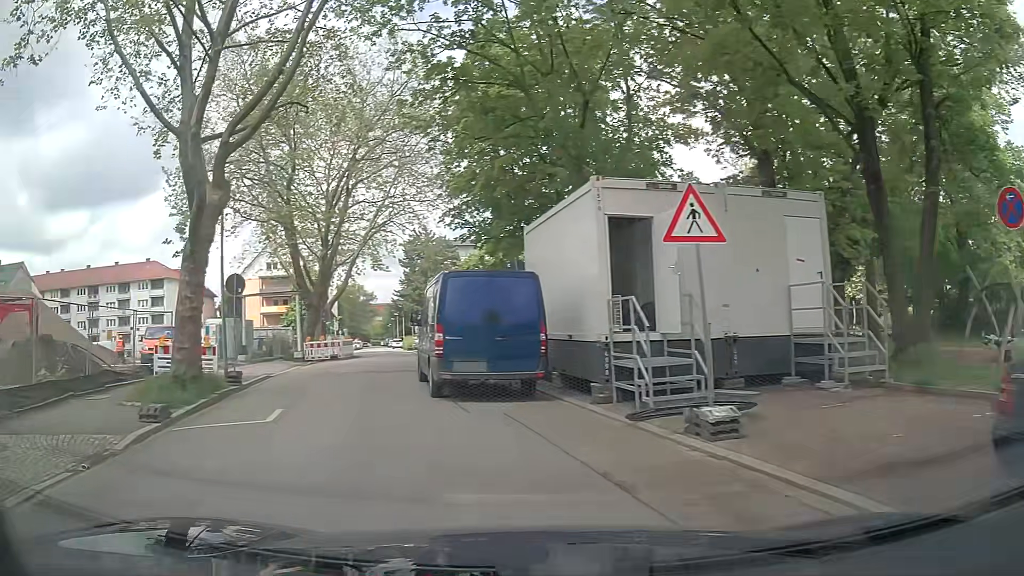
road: residential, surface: asphalt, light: Day
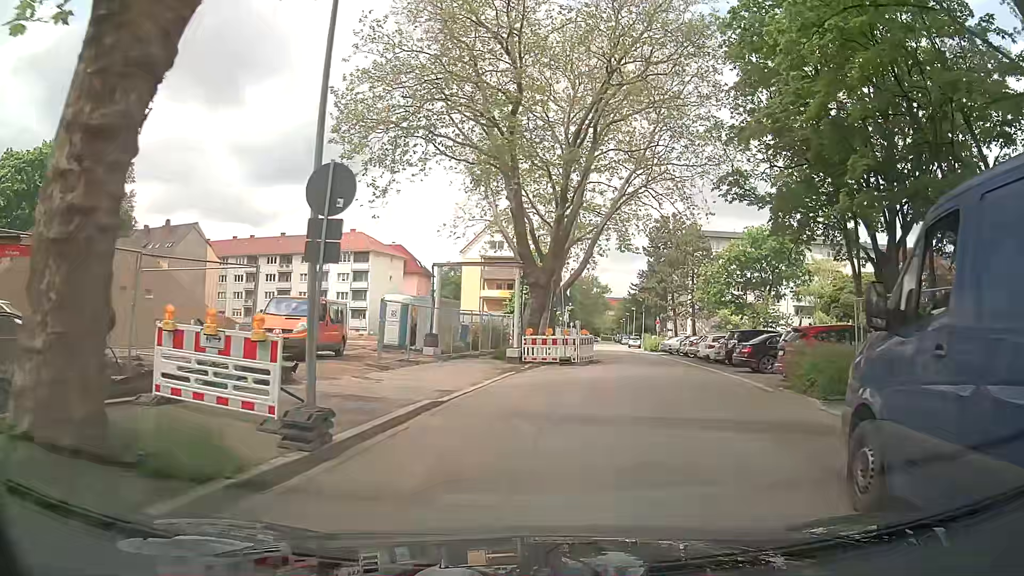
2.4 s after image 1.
(-2.4, +11.5) m; -17°
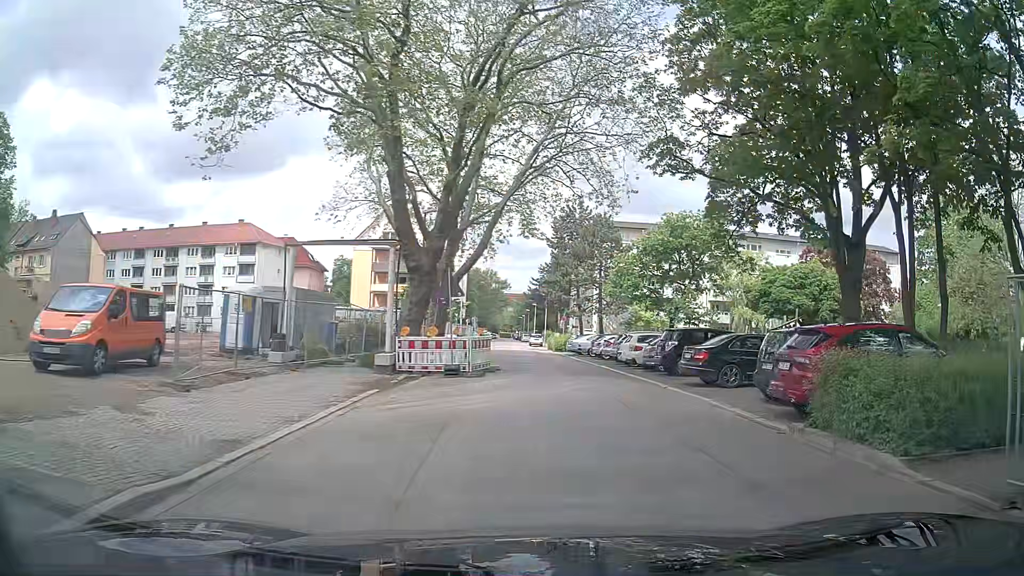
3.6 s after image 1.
(+0.6, +6.6) m; +10°
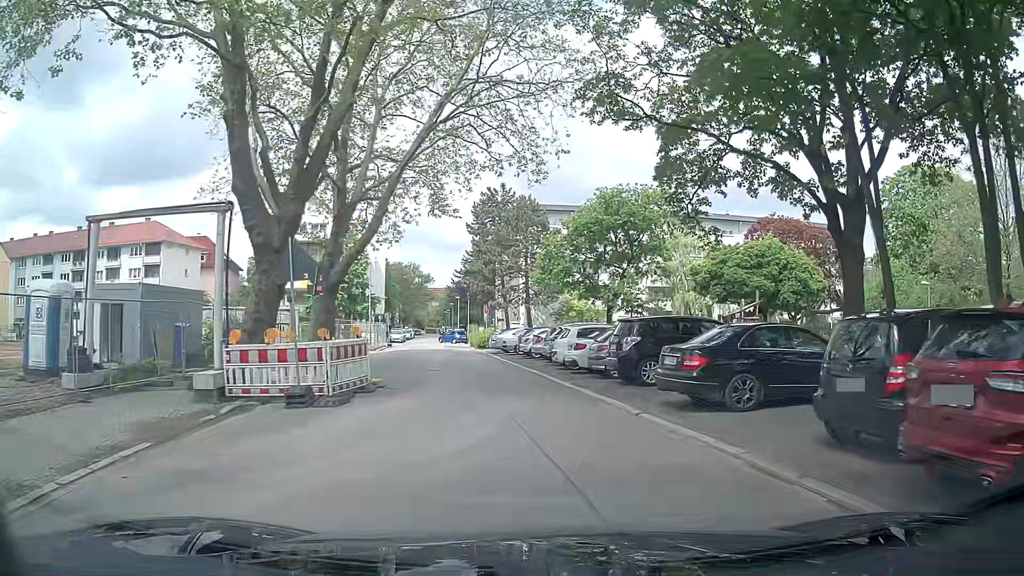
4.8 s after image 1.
(+0.5, +7.0) m; +7°
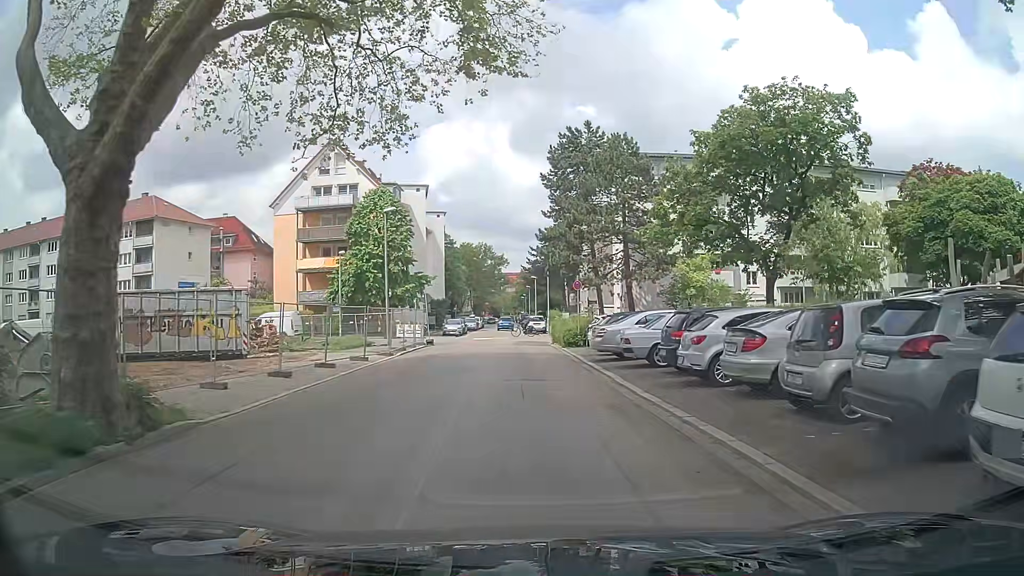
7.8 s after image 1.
(-2.3, +19.6) m; -8°
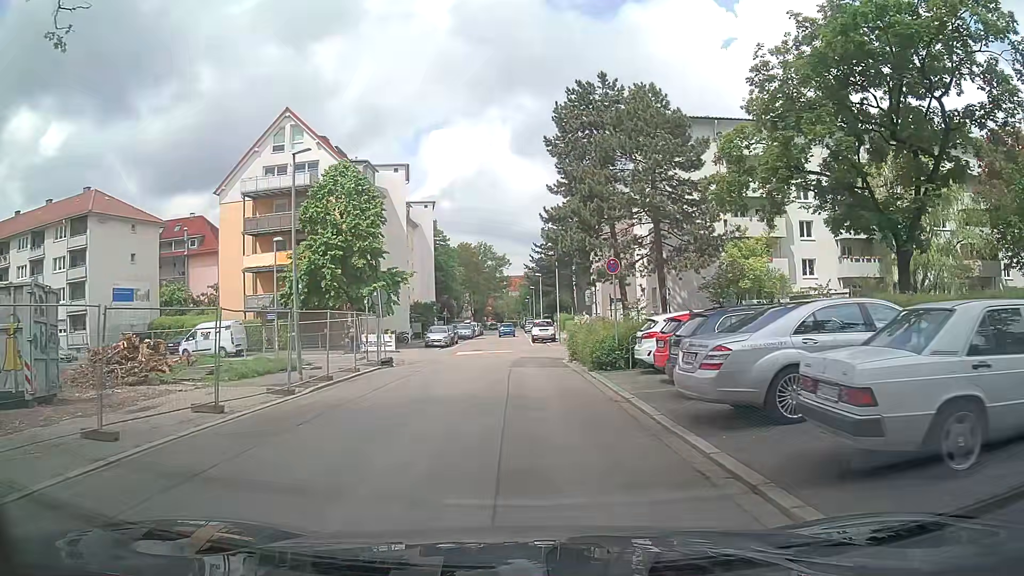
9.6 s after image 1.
(-0.2, +12.6) m; -1°
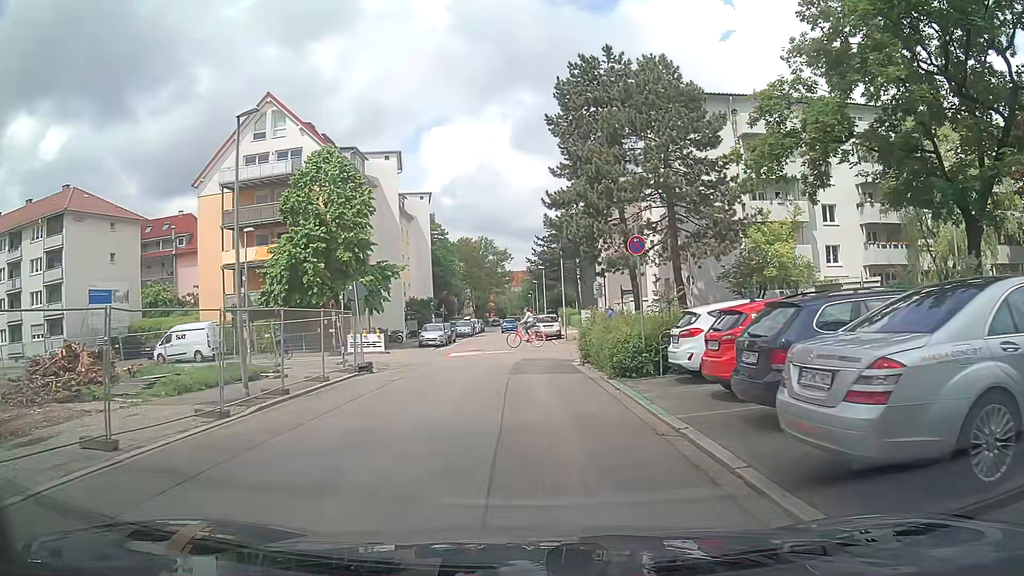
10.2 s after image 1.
(0.0, +3.9) m; 0°
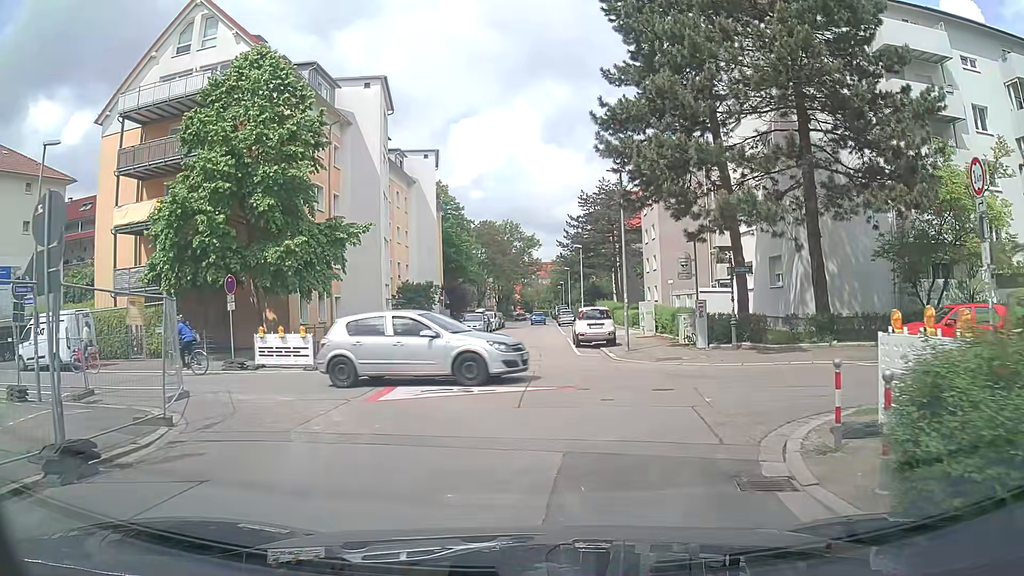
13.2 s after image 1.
(-0.5, +15.8) m; -4°
